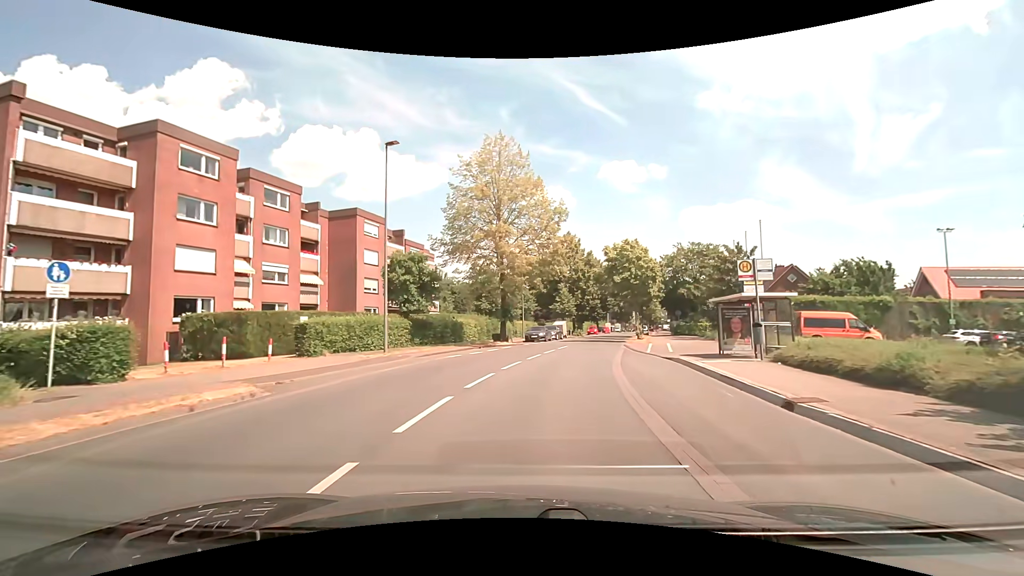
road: secondary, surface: asphalt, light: Day
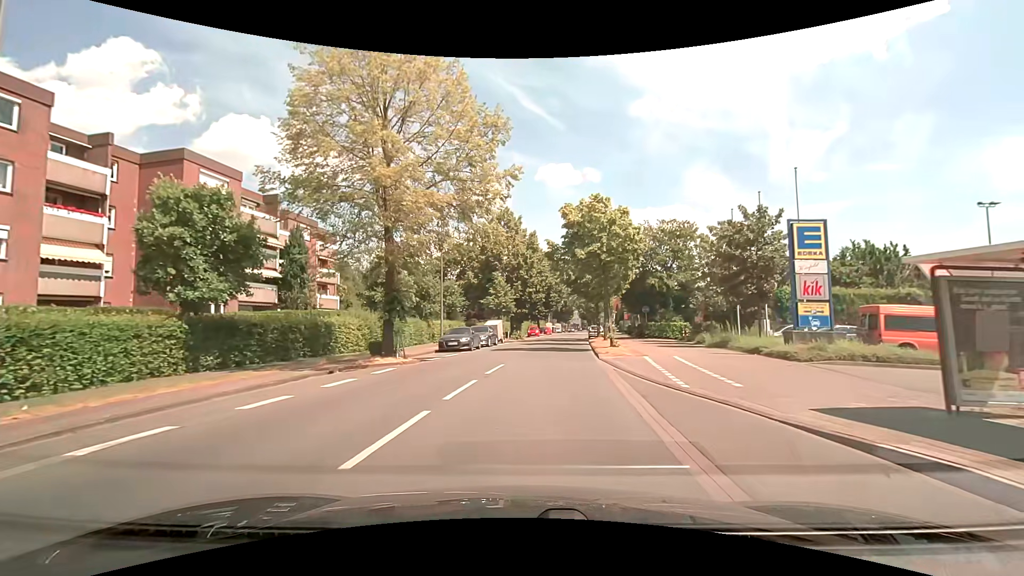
(+0.9, +15.0) m; +8°
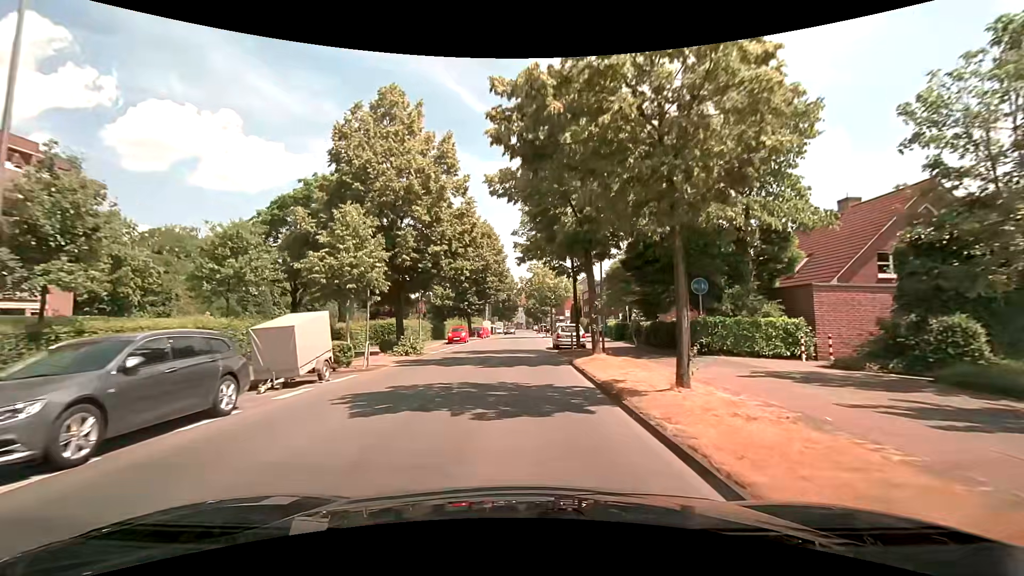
(+1.6, +27.3) m; +5°
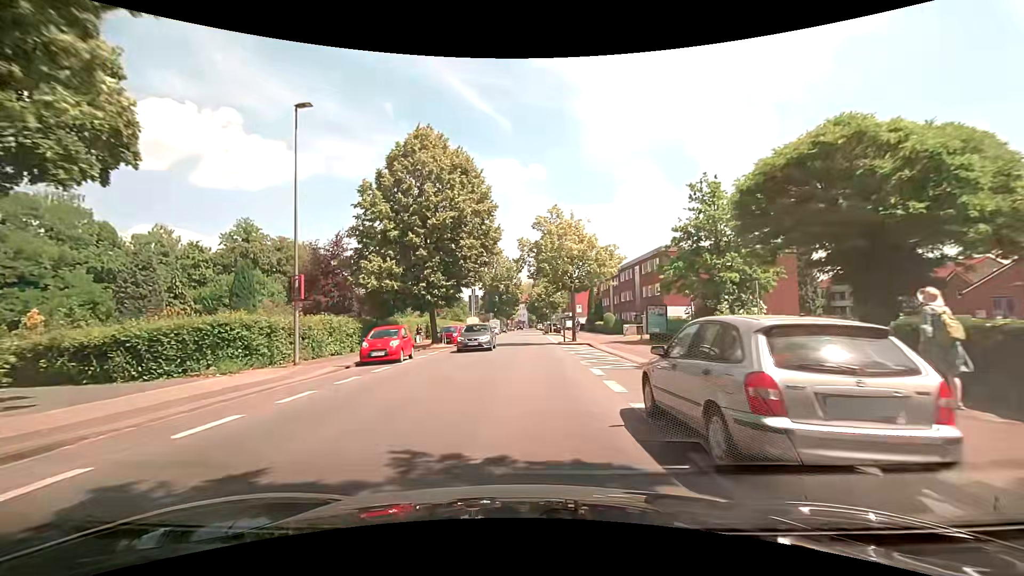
(+0.3, +23.2) m; 0°
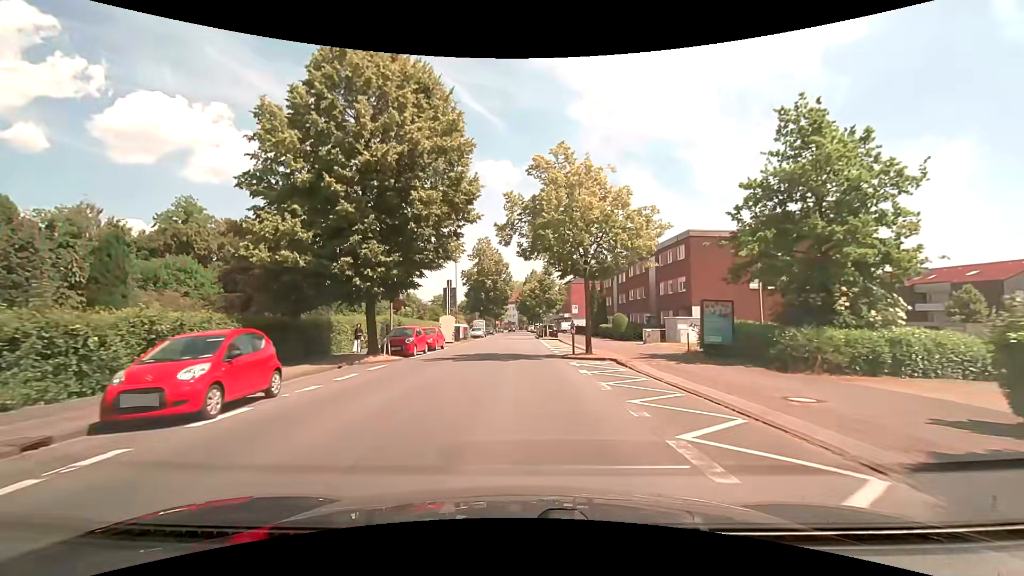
(+0.2, +11.5) m; +2°
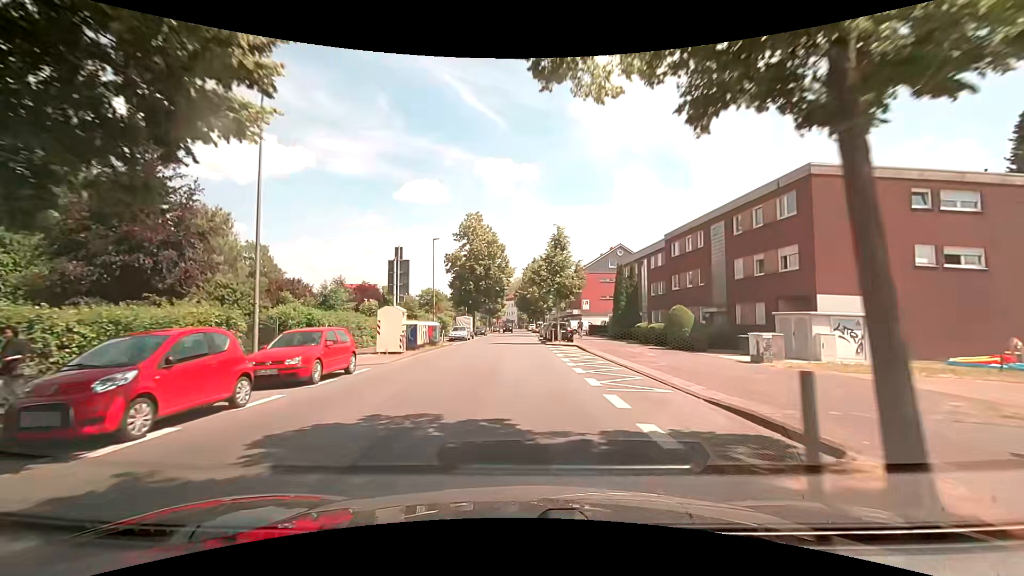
(0.0, +17.3) m; 0°
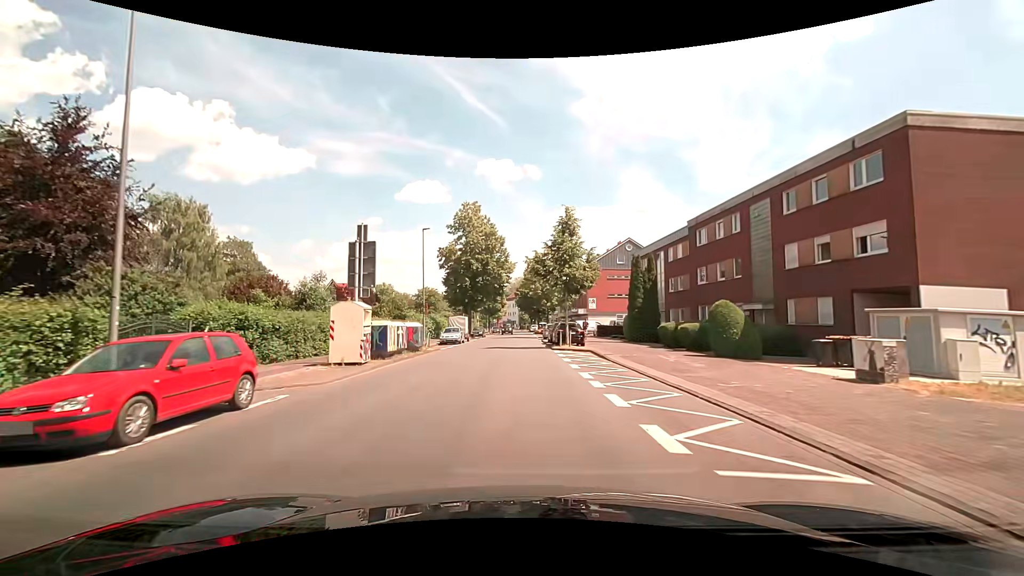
(0.0, +6.0) m; 0°
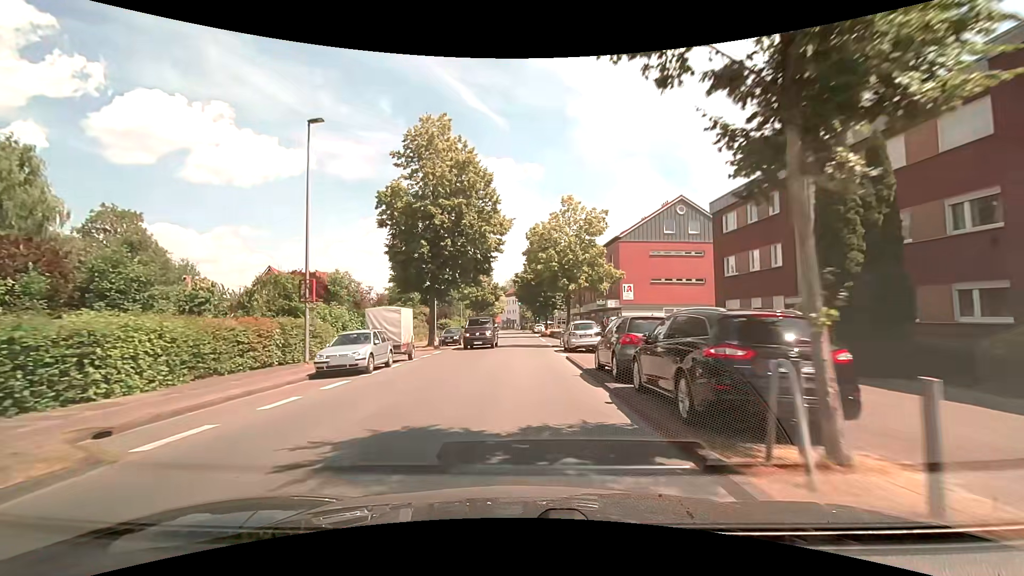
(-0.2, +24.8) m; -1°
(0, +10) (0, +20) (0, +30) (0, +40) (+1, +50) (+1, +60) (+1, +70) (+1, +80) (+1, +90) (0, +100) m
